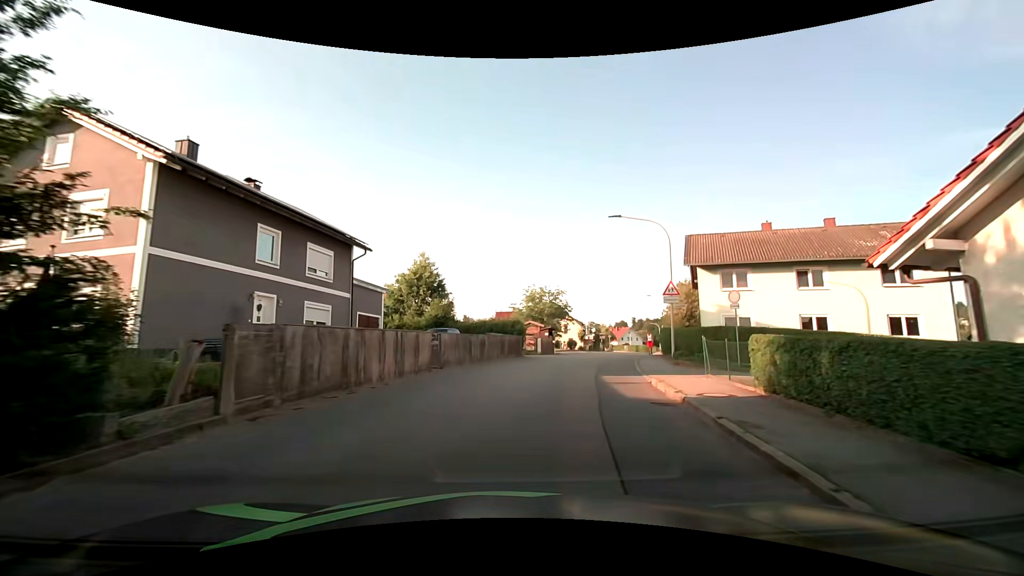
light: Day
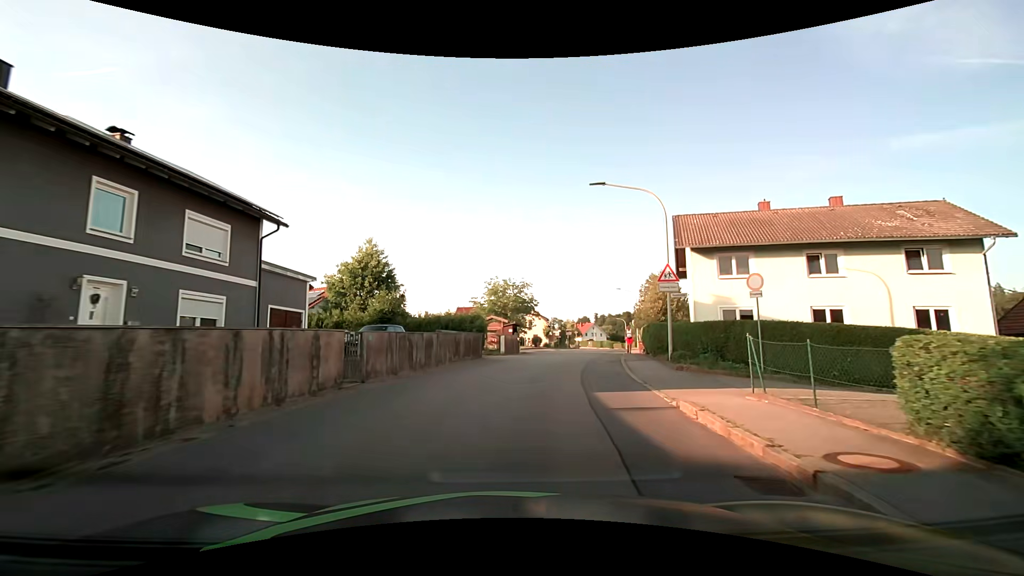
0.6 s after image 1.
(+0.2, +5.3) m; +5°
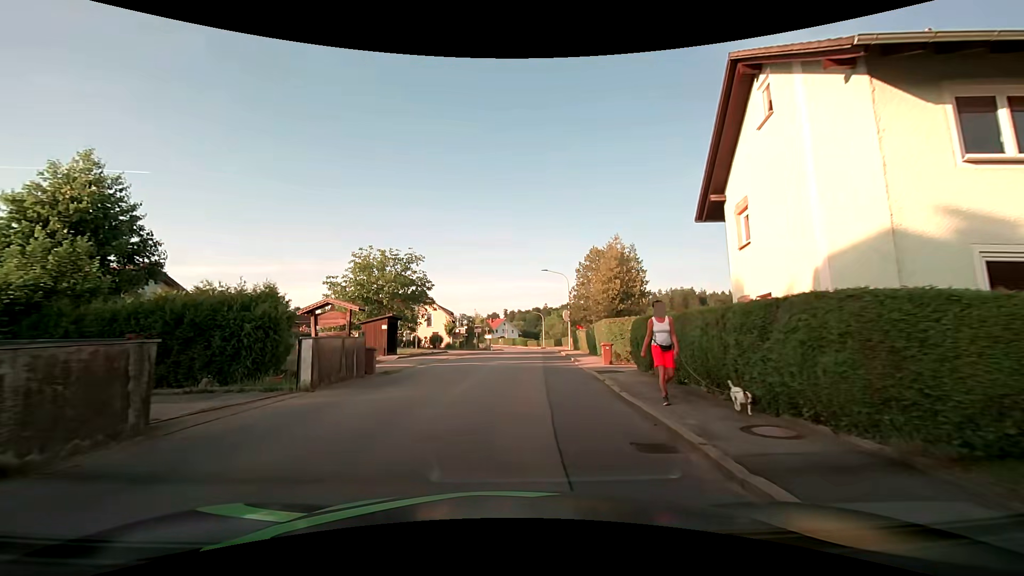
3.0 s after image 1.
(+1.9, +18.1) m; +11°
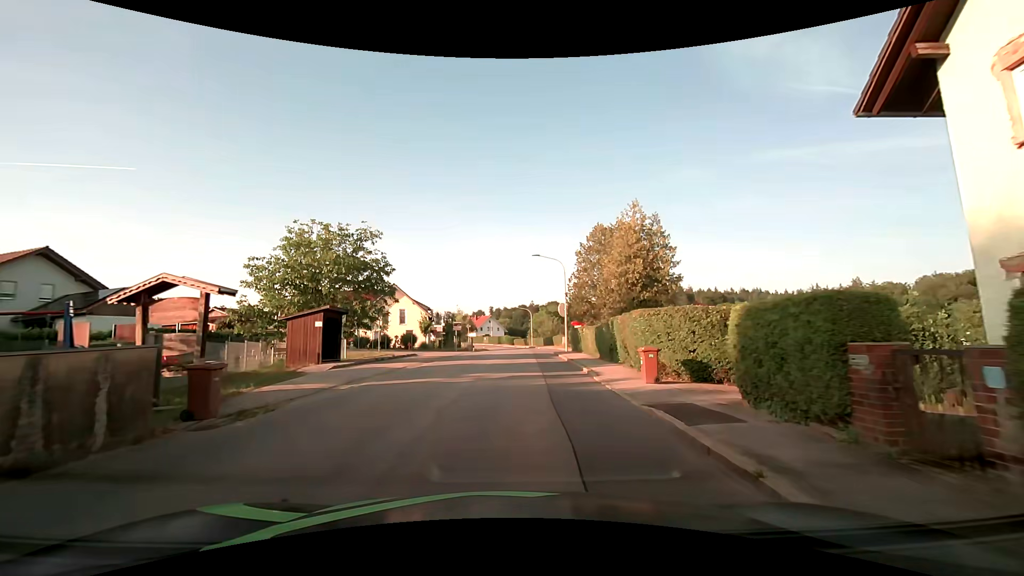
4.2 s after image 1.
(0.0, +8.6) m; 0°
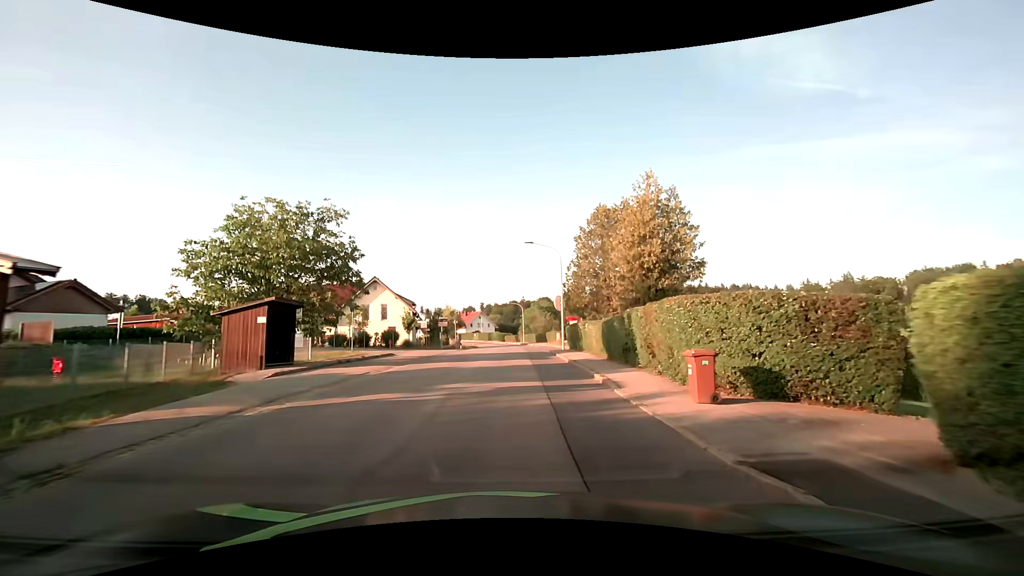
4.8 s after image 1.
(+0.1, +4.2) m; 0°
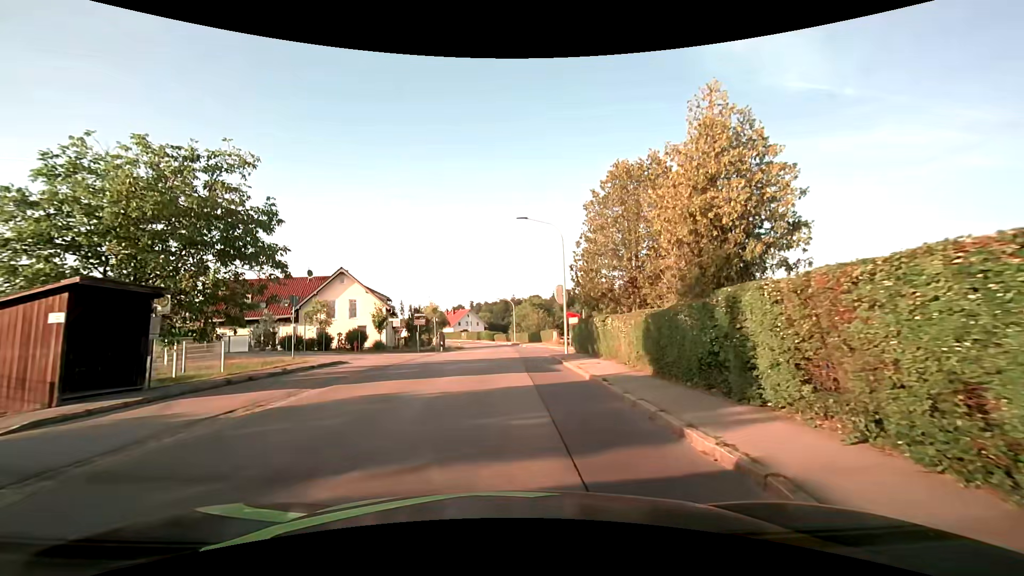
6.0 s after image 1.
(+0.3, +7.6) m; +3°
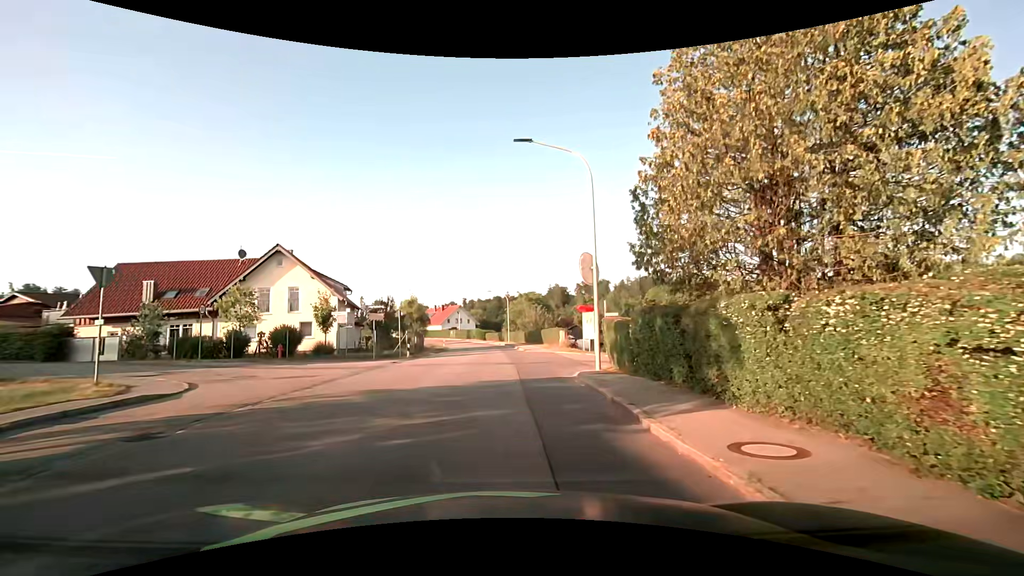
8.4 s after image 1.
(0.0, +11.8) m; 0°
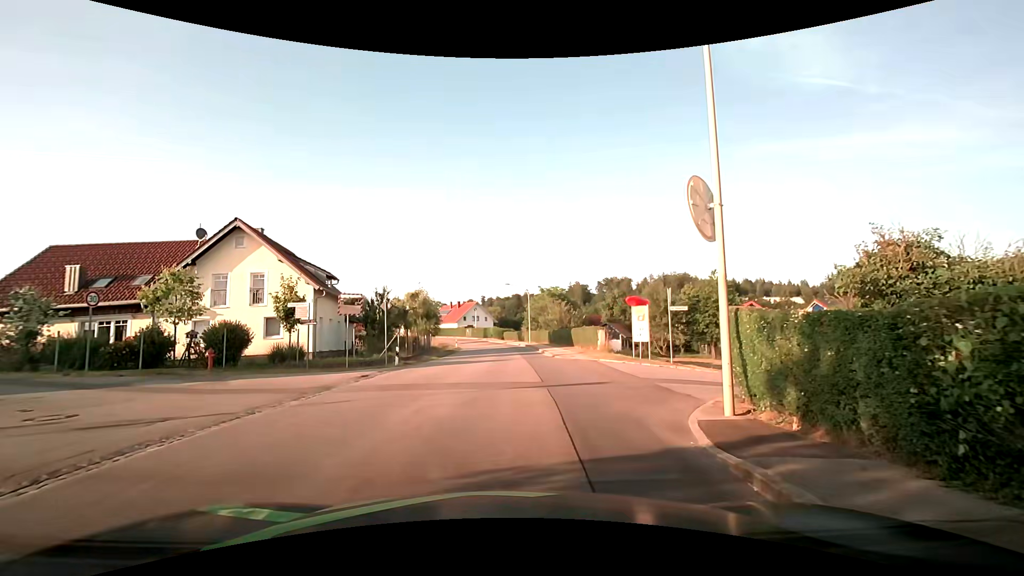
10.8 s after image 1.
(0.0, +8.4) m; -1°
(-1, +10) (-9, +15) (-19, +18) (-28, +22) (-38, +25) (-47, +29) (-57, +31) (-66, +34) (-76, +36) (-86, +39) m
